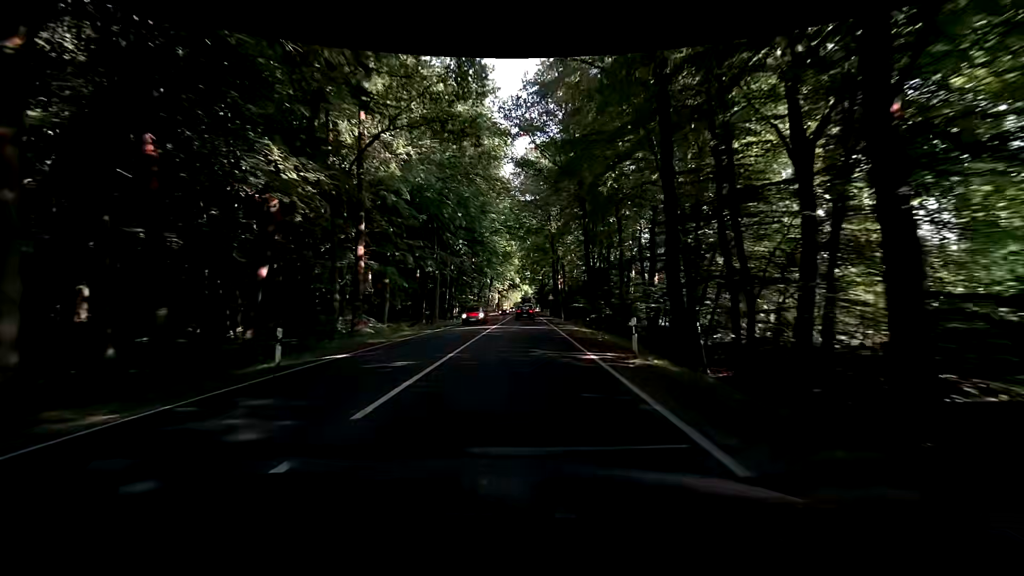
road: primary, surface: asphalt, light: Day
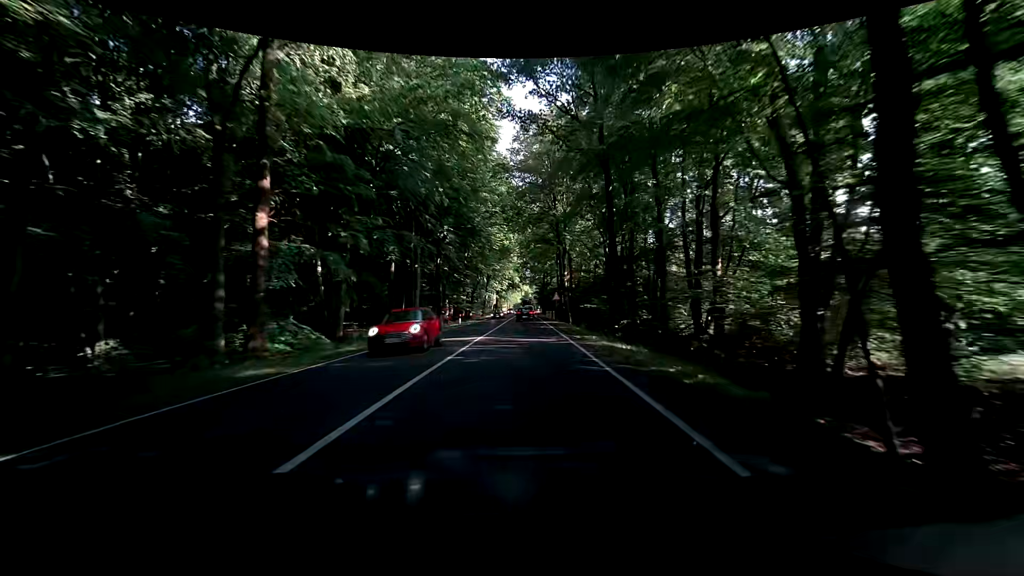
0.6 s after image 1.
(0.0, +10.8) m; 0°
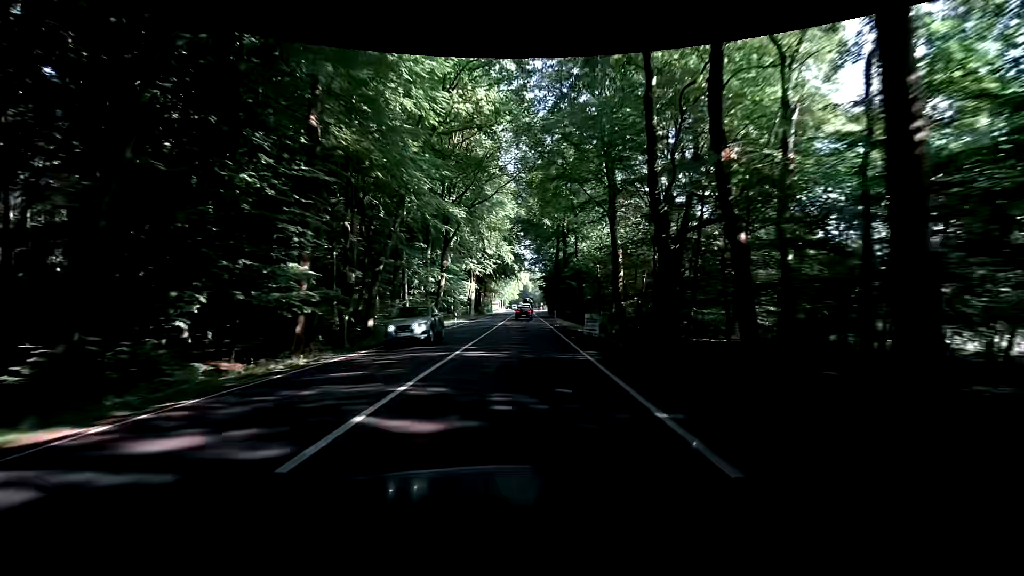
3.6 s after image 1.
(0.0, +54.5) m; +1°
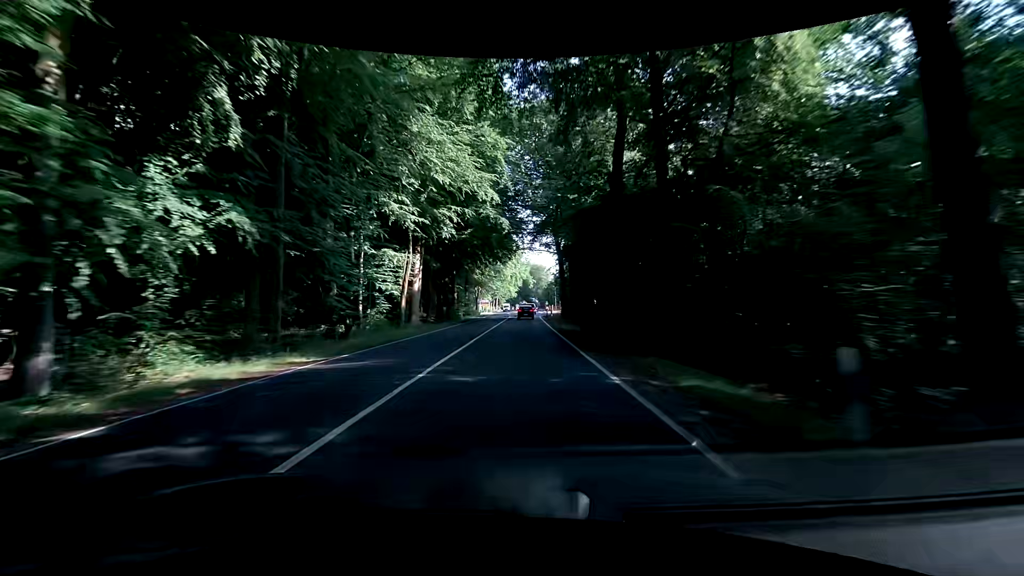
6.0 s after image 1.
(-0.1, +43.6) m; -1°
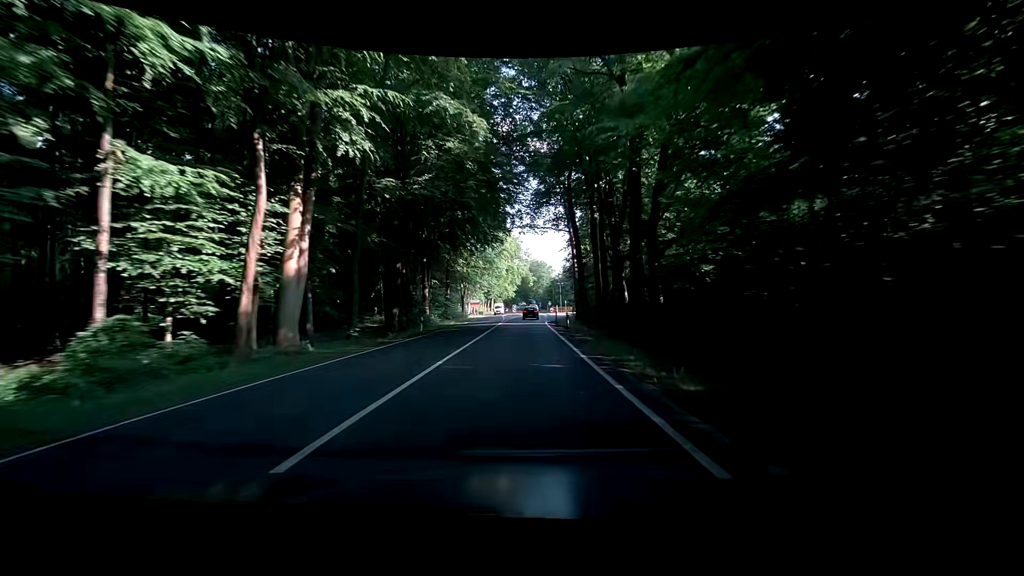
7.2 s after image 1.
(+0.4, +21.6) m; +1°
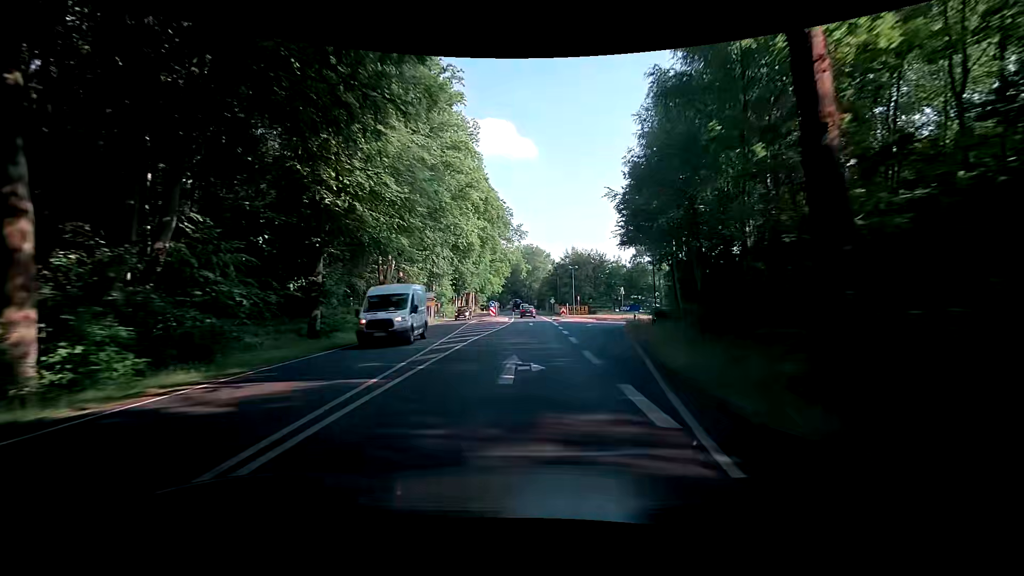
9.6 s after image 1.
(+0.2, +43.2) m; +1°
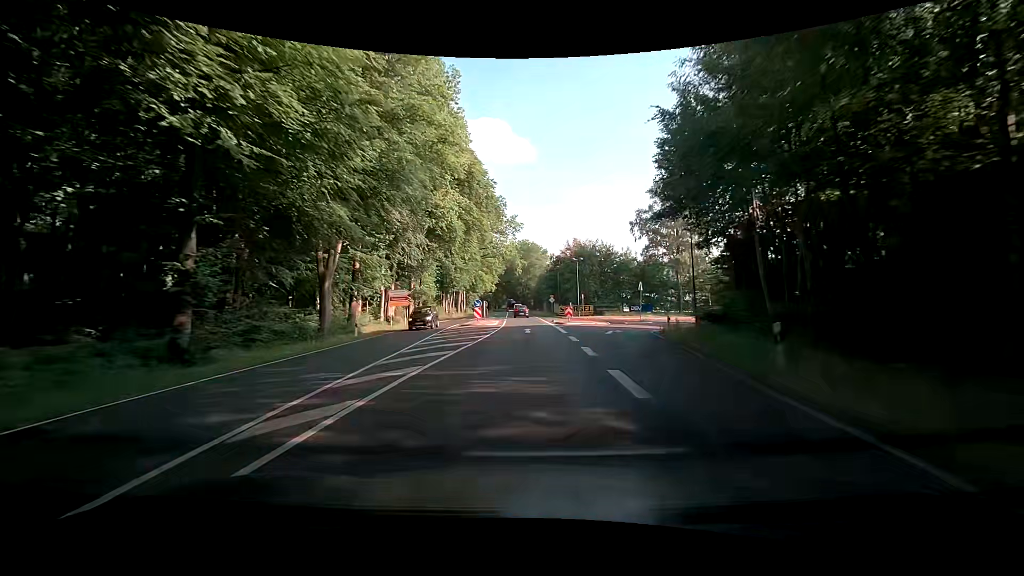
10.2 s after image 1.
(+0.1, +10.8) m; +2°
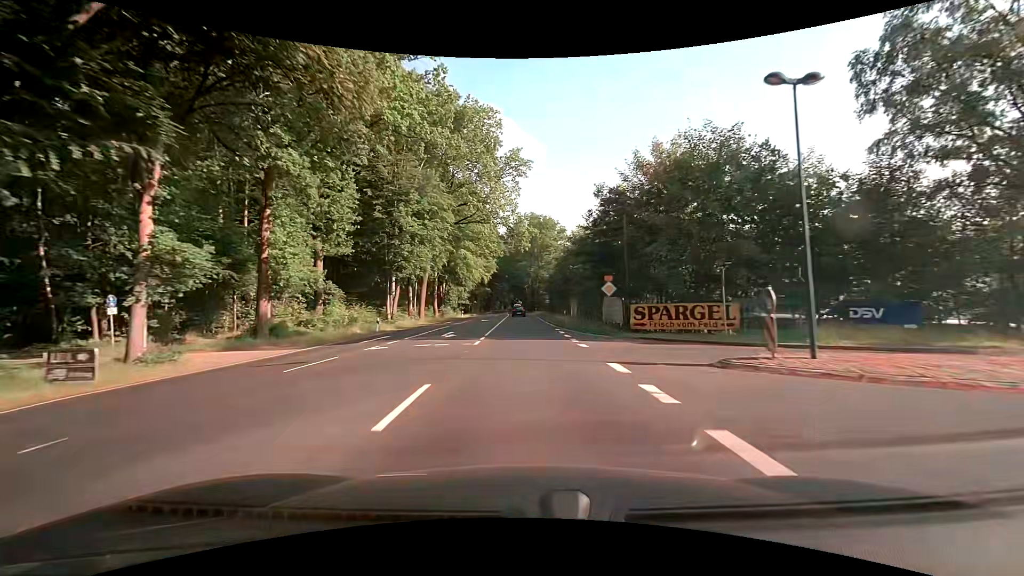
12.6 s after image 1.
(-0.9, +43.2) m; -2°
(0, +10) (0, +20) (0, +30) (0, +40) (0, +50) (0, +60) (-1, +70) (-1, +80) (-1, +90) (-1, +100) m
